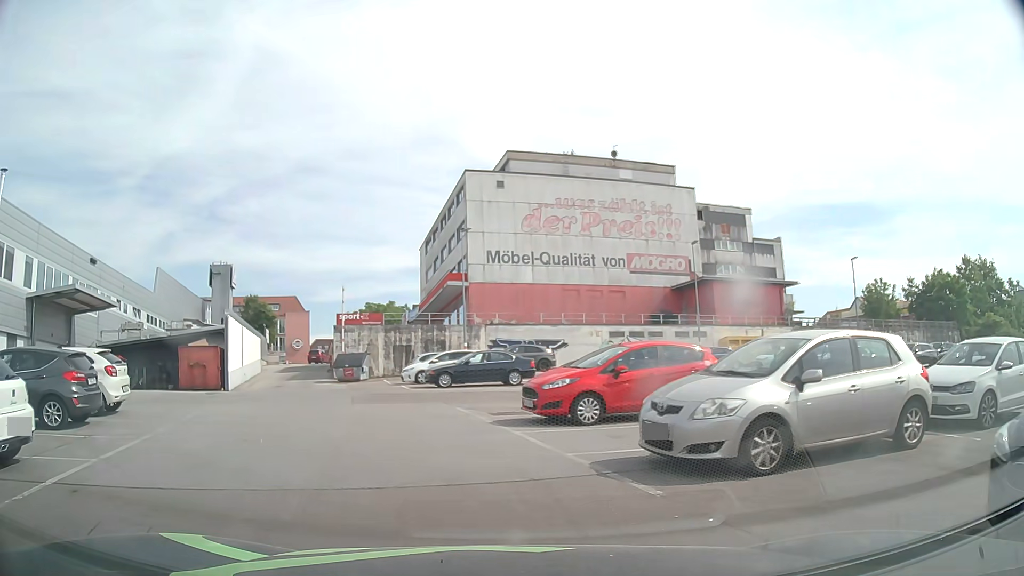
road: service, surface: asphalt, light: Day
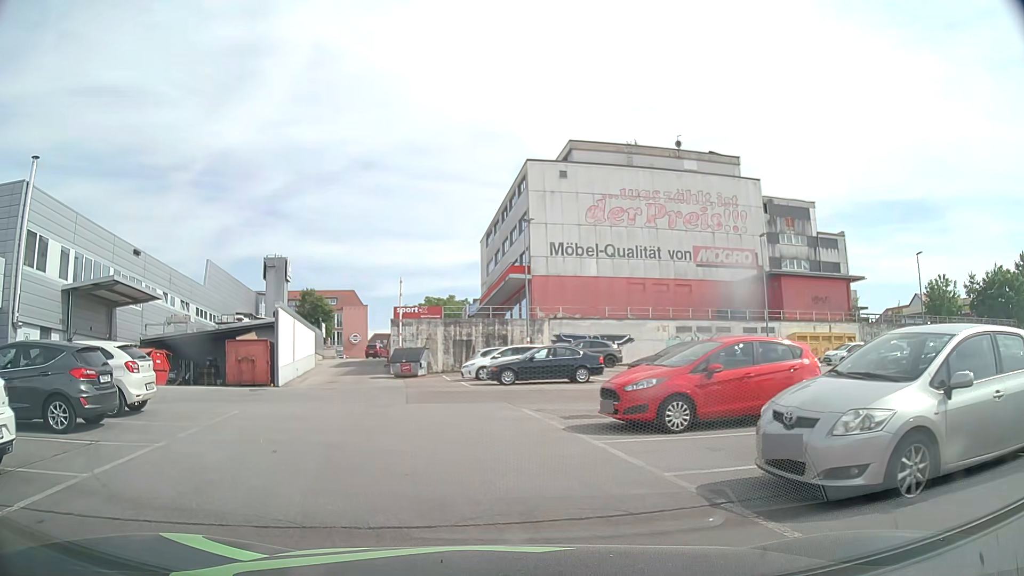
(-0.1, +1.6) m; -7°
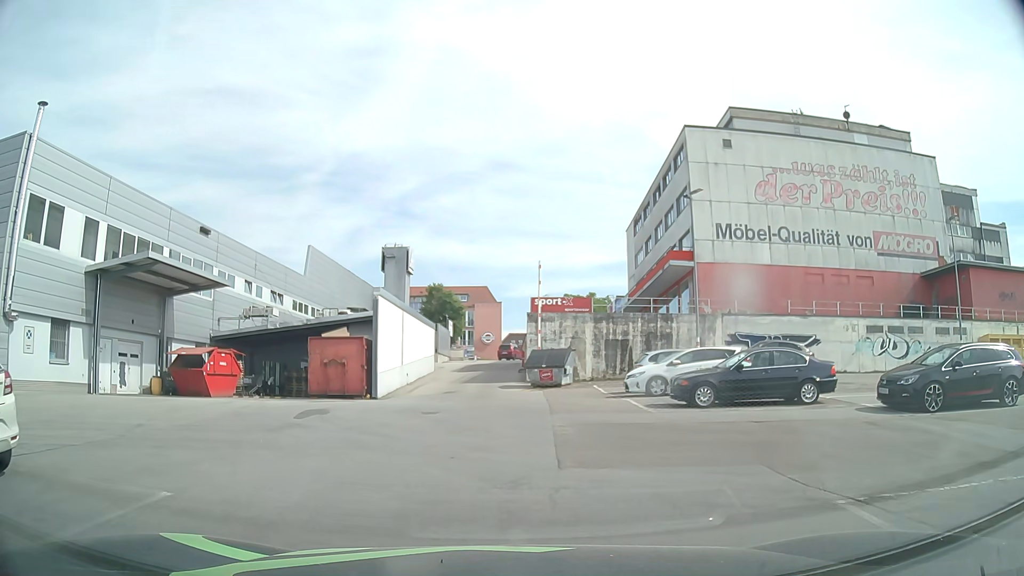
(-1.0, +8.4) m; -11°
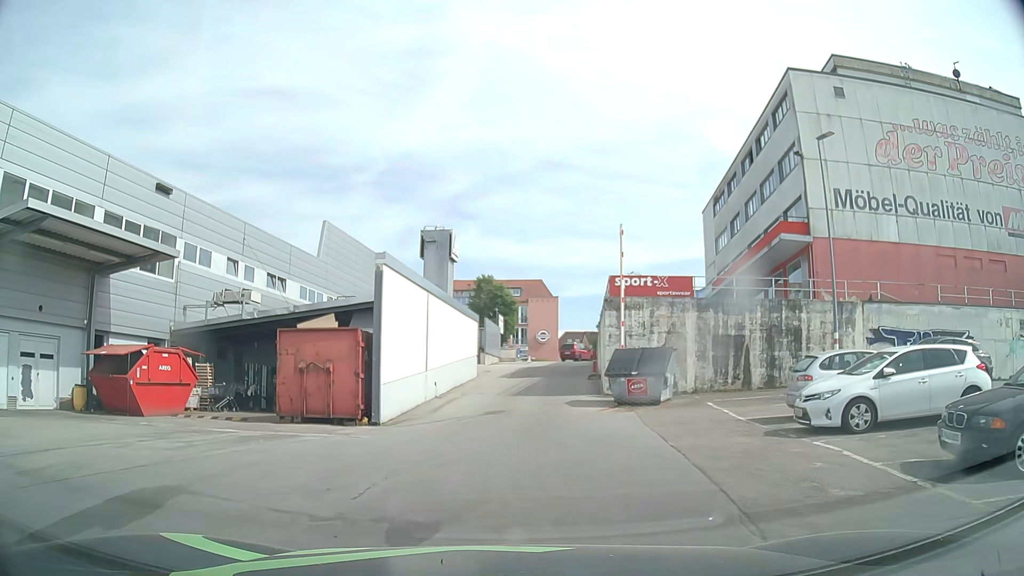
(-0.5, +10.0) m; -4°
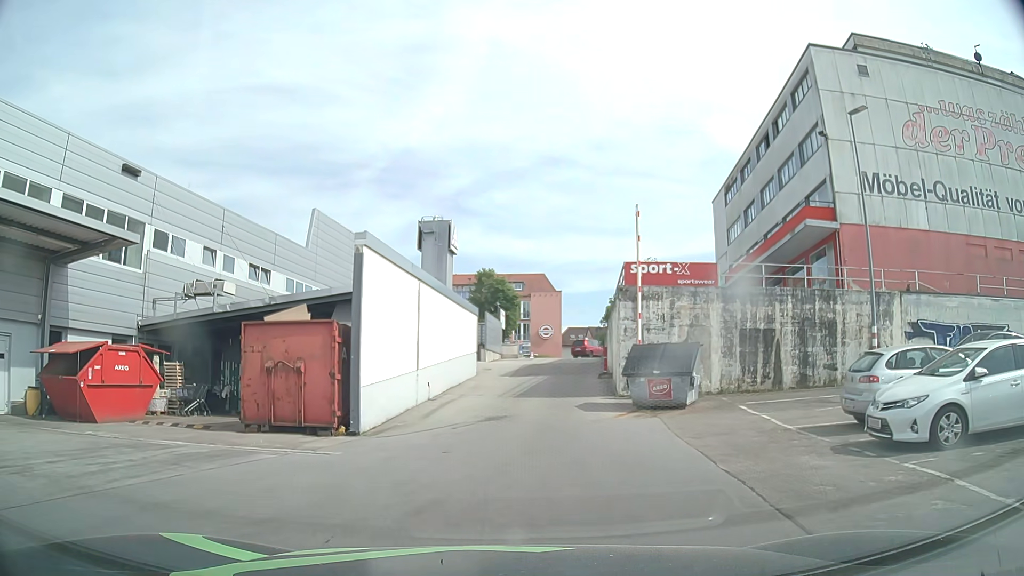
(0.0, +2.8) m; 0°
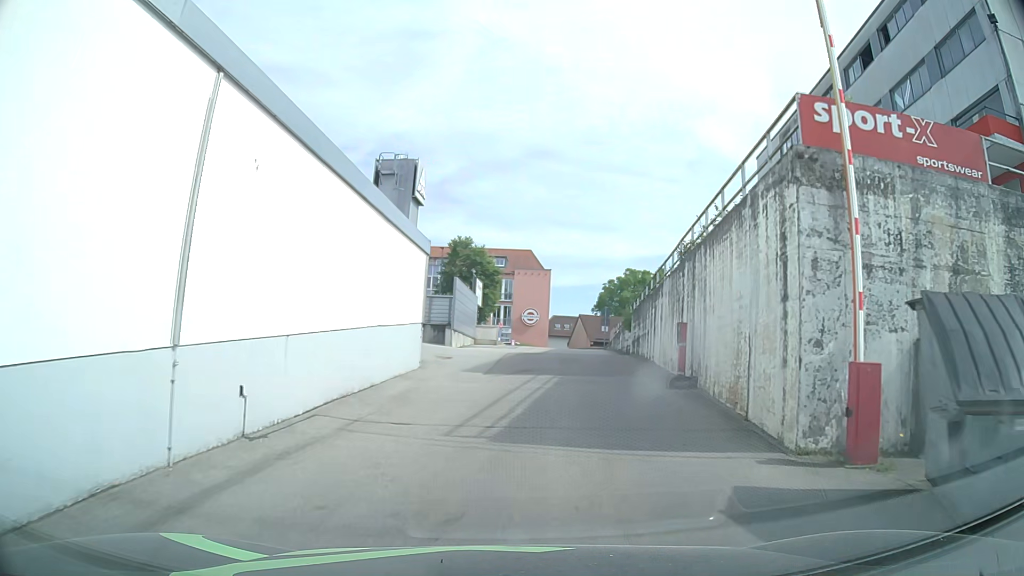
(0.0, +14.4) m; +1°
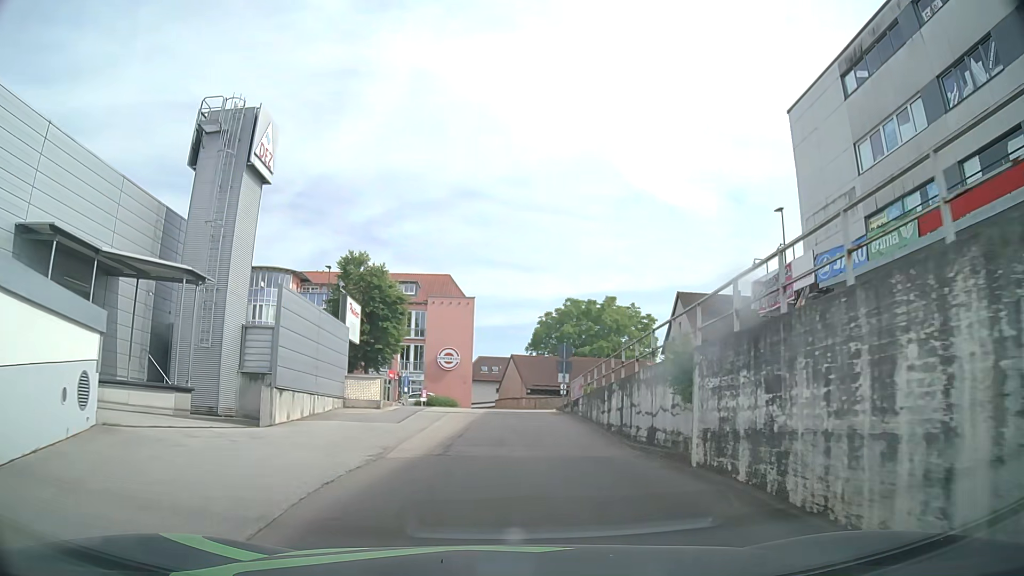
(+1.3, +17.4) m; +7°
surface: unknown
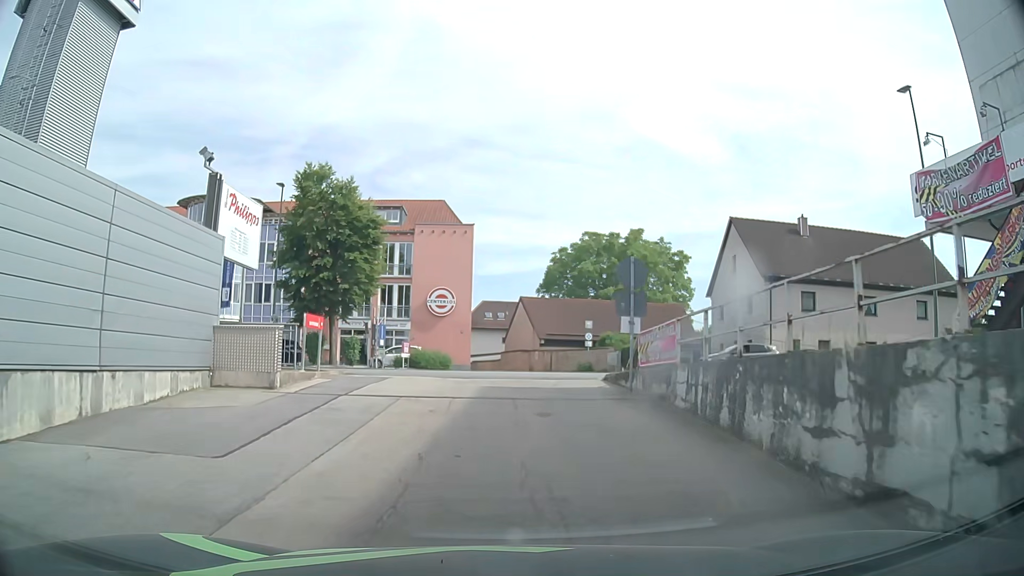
(-0.2, +12.2) m; -2°
